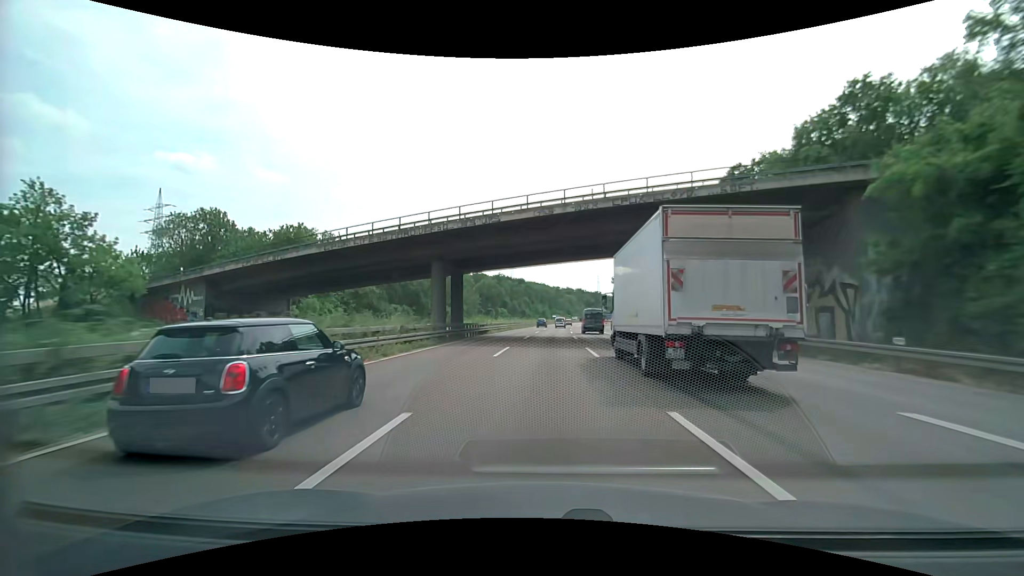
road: motorway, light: Day
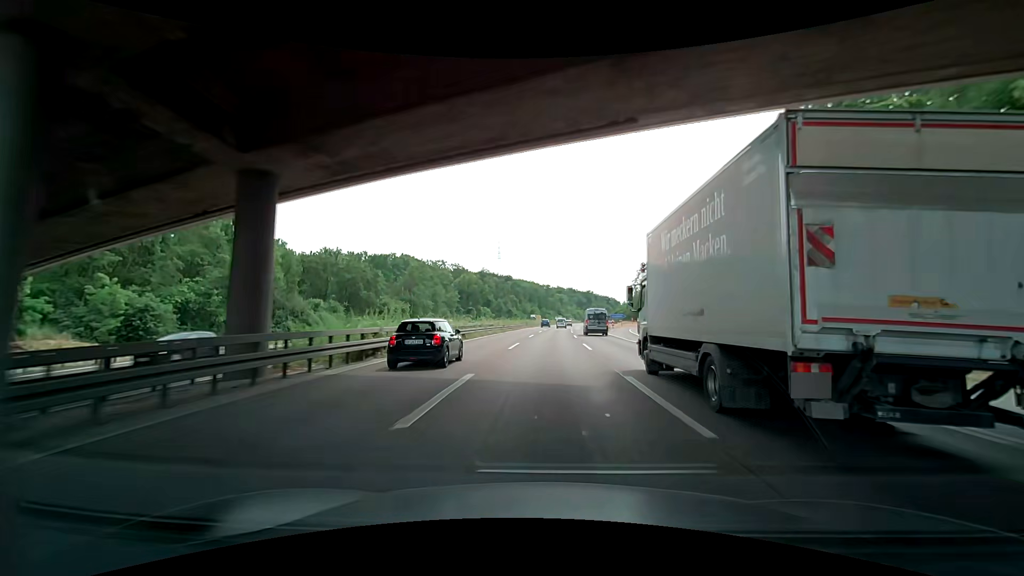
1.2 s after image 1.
(+0.2, +30.4) m; +1°
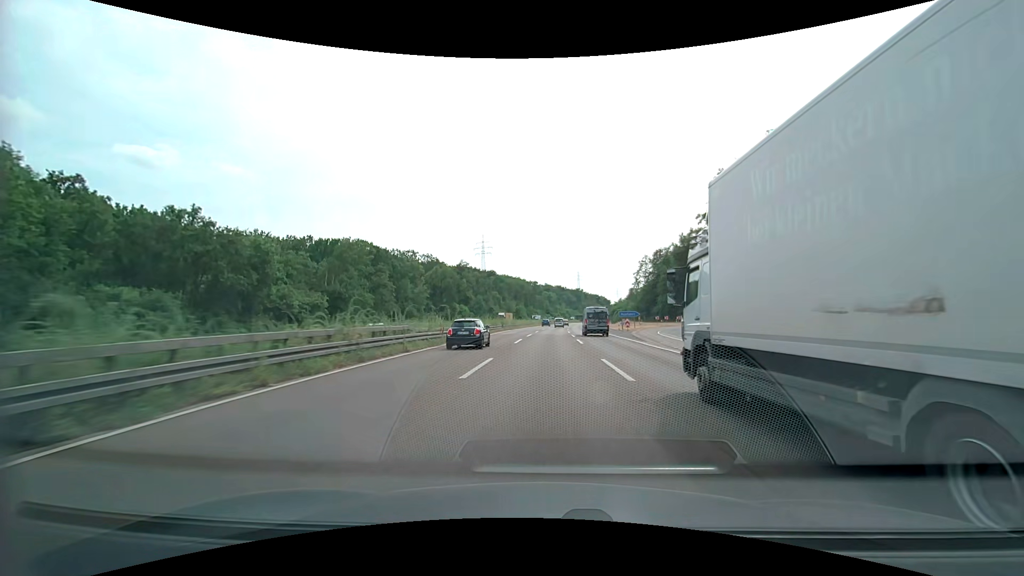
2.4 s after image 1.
(+0.4, +30.4) m; +1°
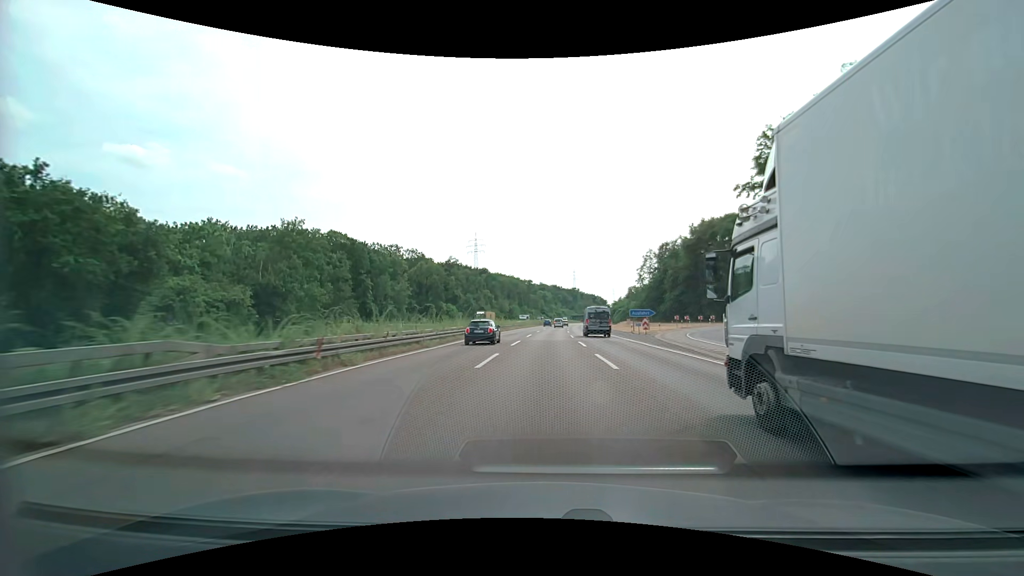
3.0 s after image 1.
(+0.1, +15.2) m; 0°
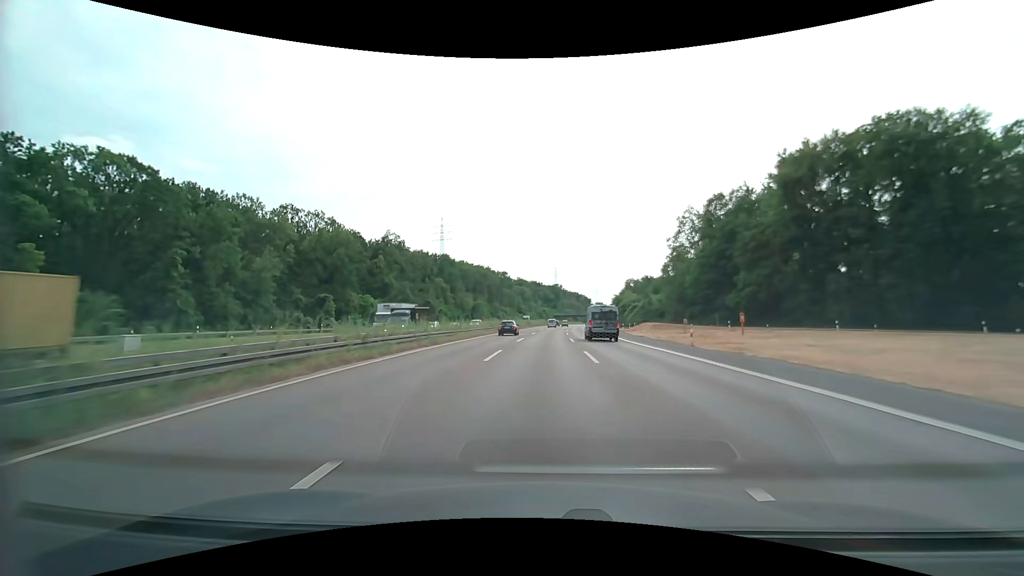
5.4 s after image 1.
(+1.4, +60.7) m; +2°
(0, +10) (0, +20) (0, +30) (+1, +40) (+1, +50) (+1, +60) (+2, +70) (+2, +80) (+3, +90) (+3, +100) m
